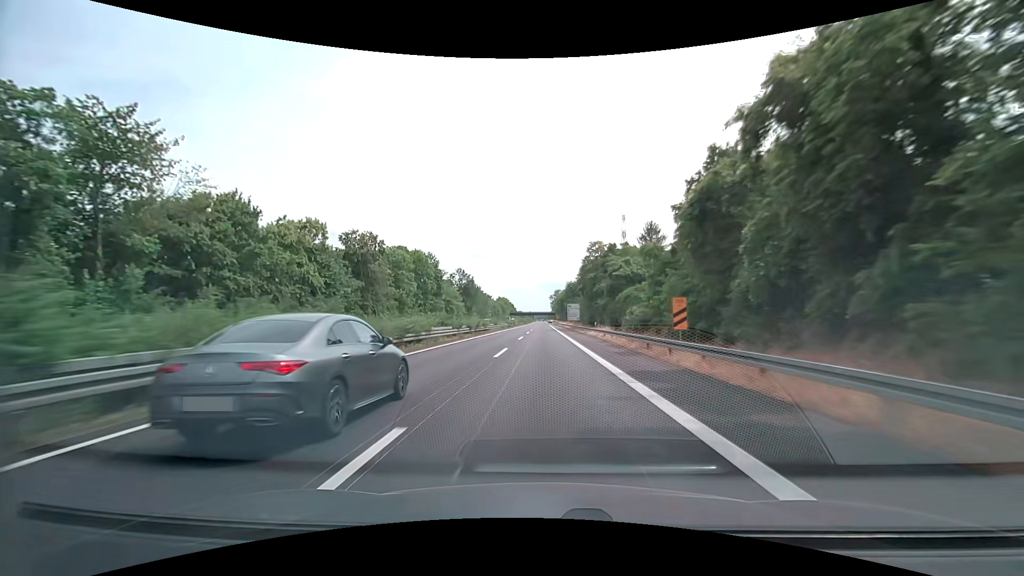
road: trunk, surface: asphalt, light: Day
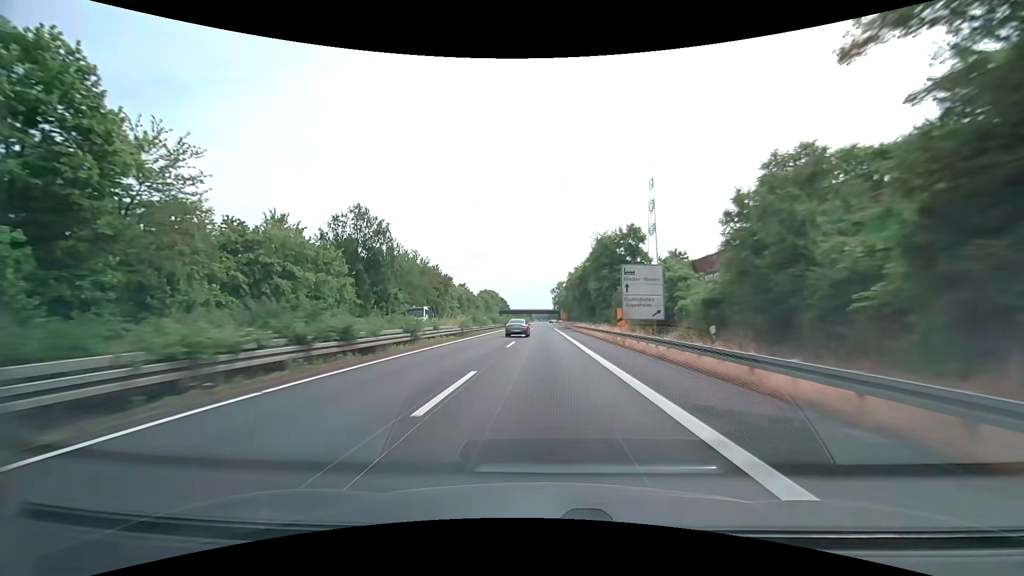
(+0.1, +83.0) m; 0°
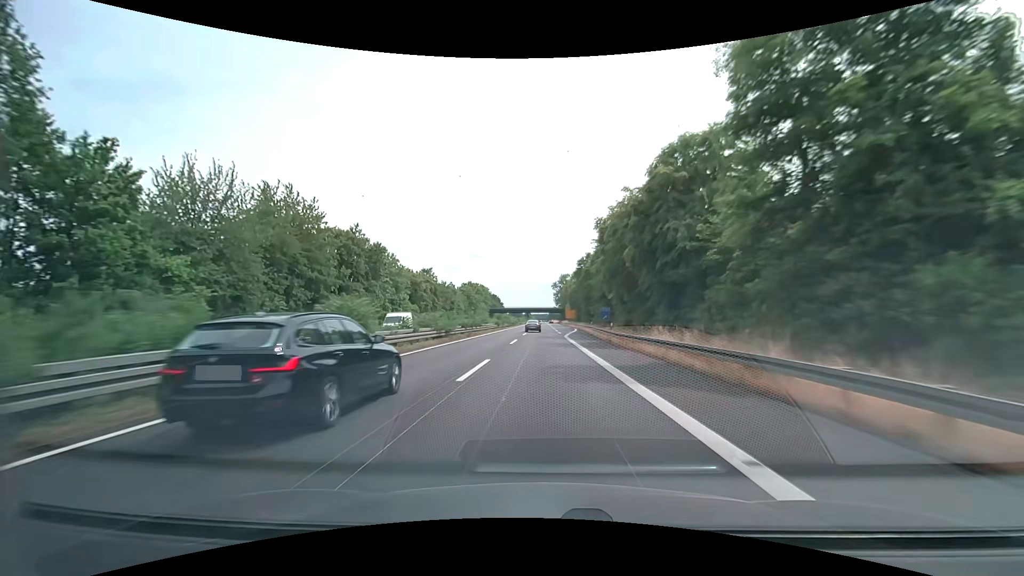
(-0.1, +49.8) m; 0°
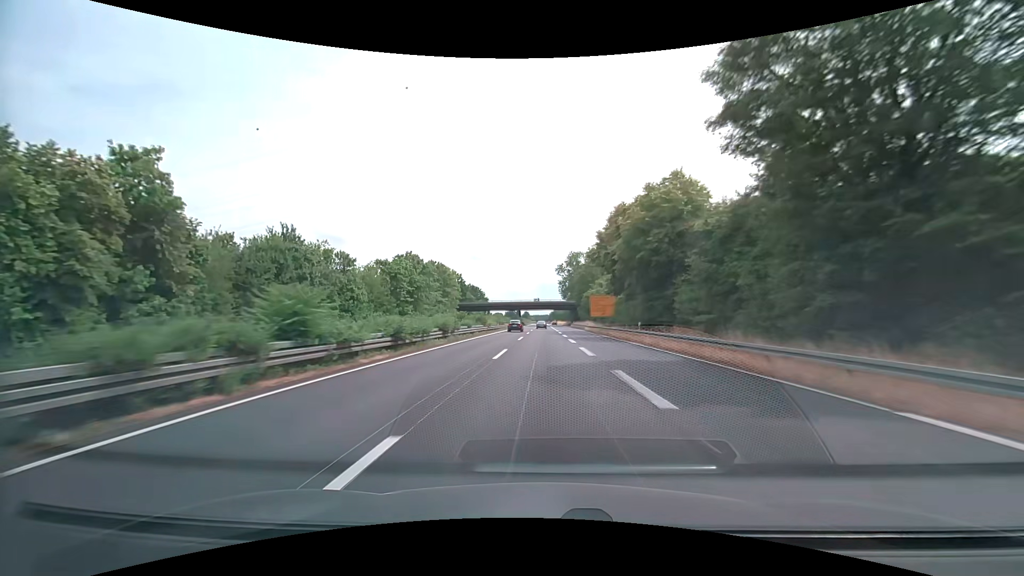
(-0.1, +83.0) m; 0°
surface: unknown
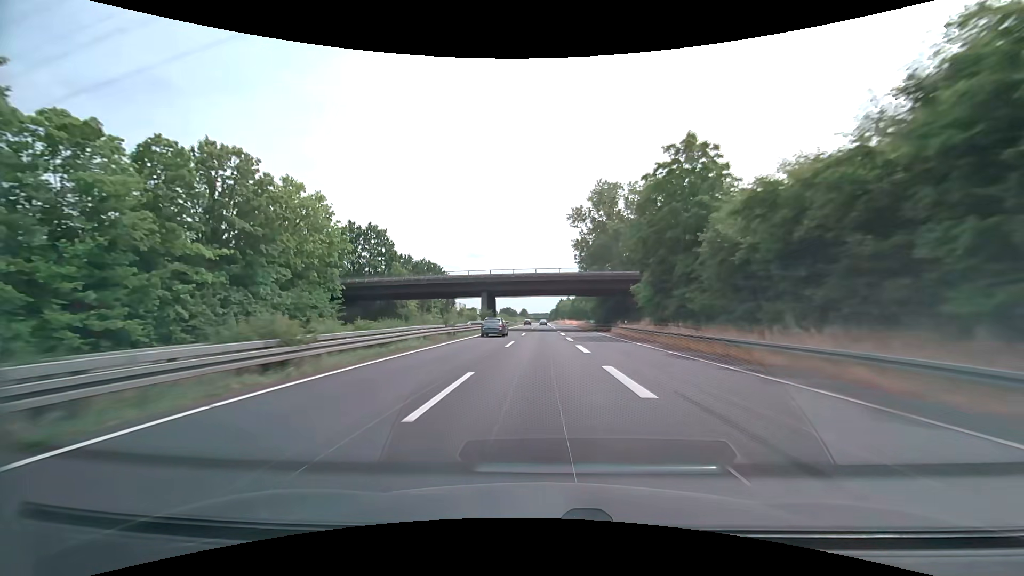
(-0.1, +83.0) m; 0°
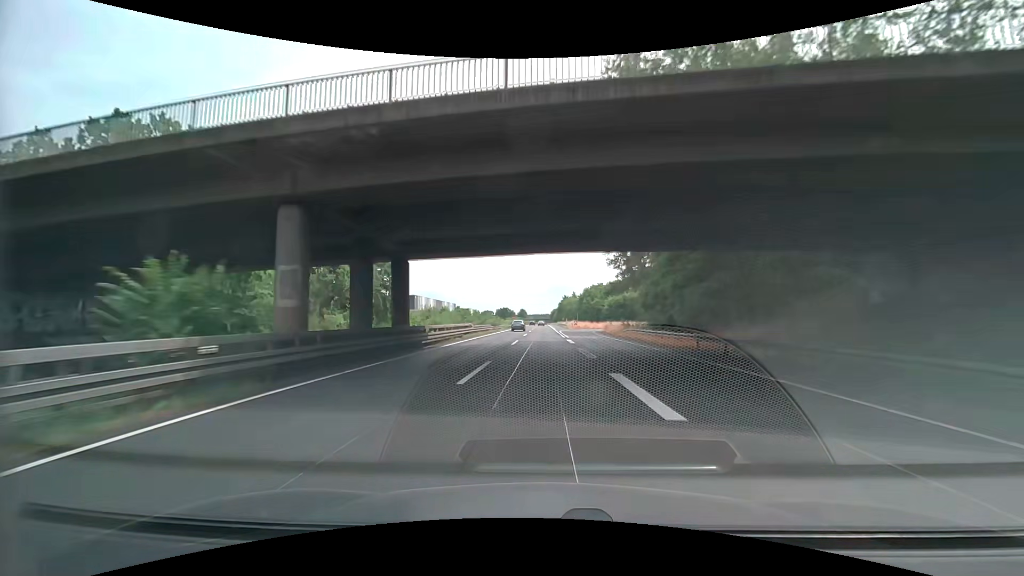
(-0.1, +49.8) m; 0°
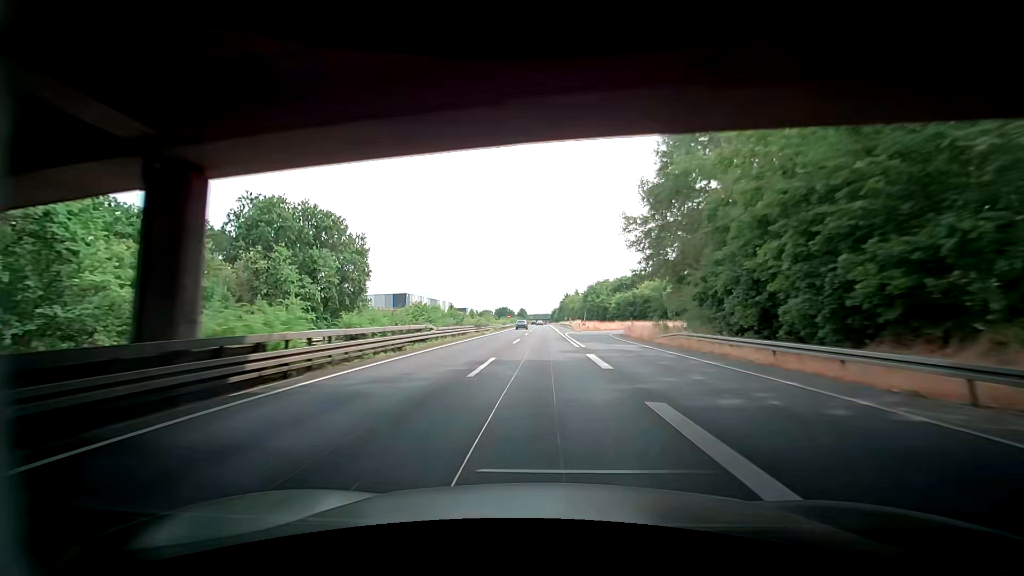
(0.0, +16.6) m; 0°
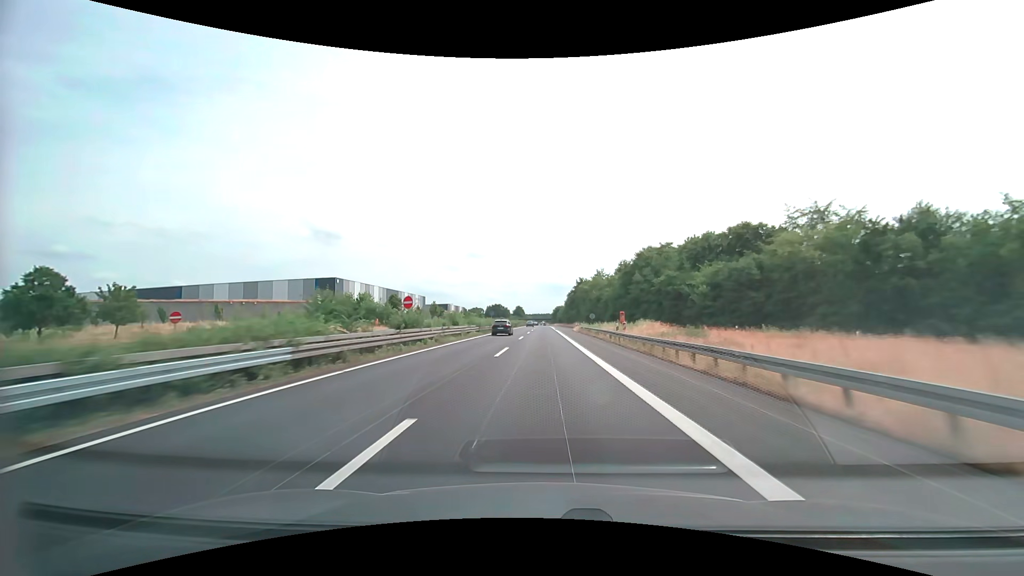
(+0.5, +83.0) m; 0°
(0, +10) (0, +20) (0, +30) (0, +40) (0, +50) (0, +60) (0, +70) (0, +80) (0, +90) (0, +100) m
